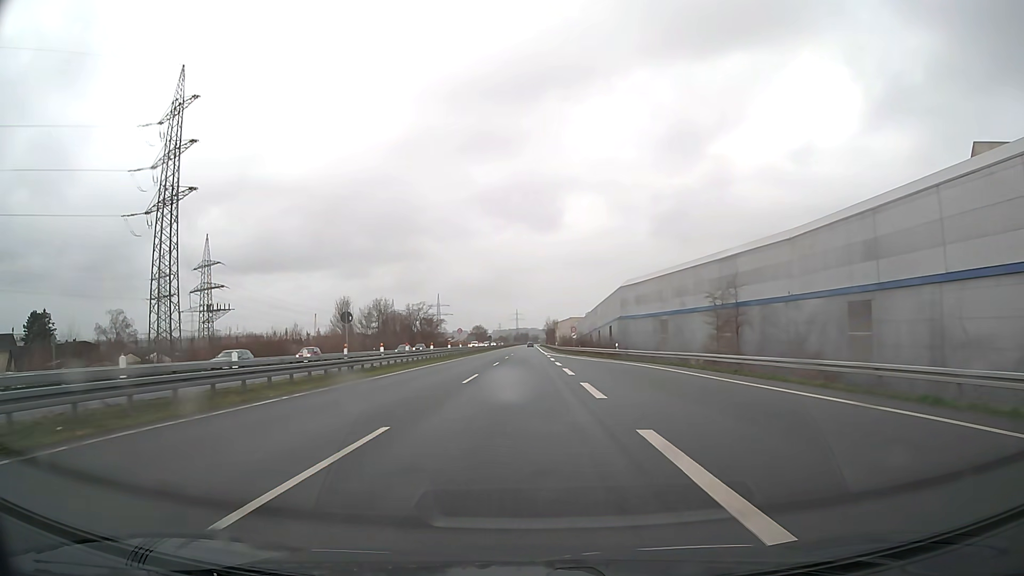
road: trunk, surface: asphalt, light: Day
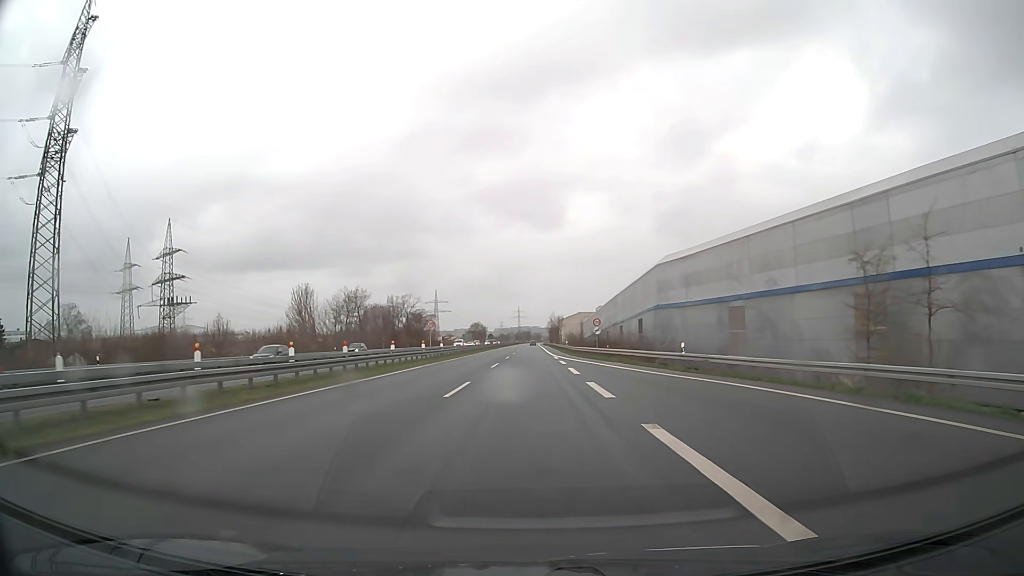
(0.0, +24.3) m; 0°
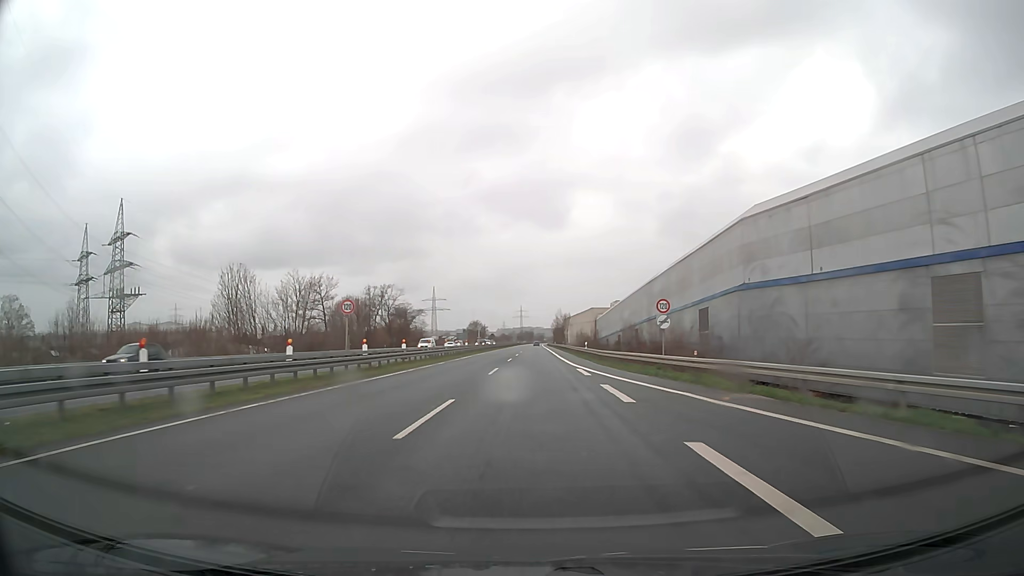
(0.0, +25.4) m; 0°
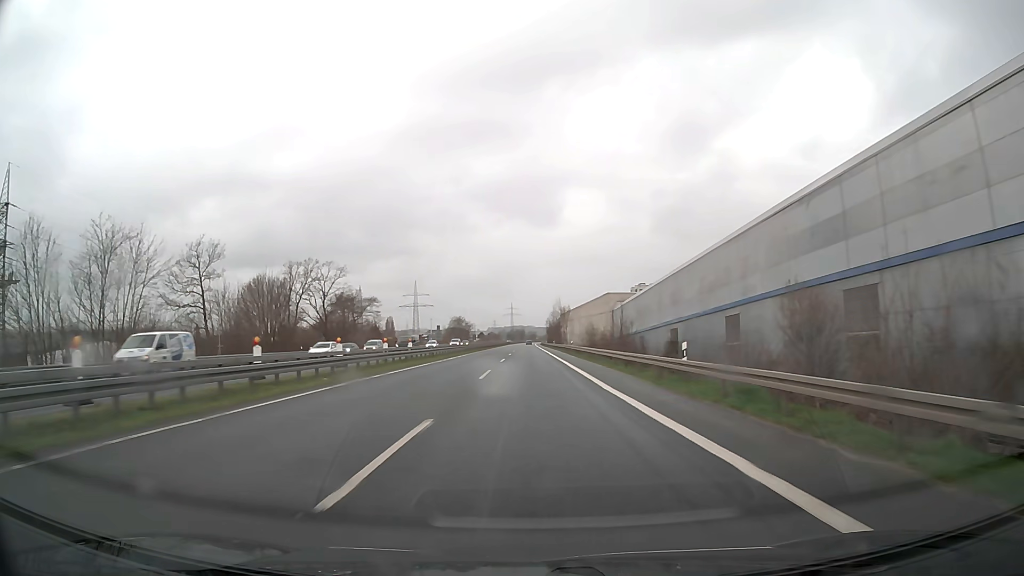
(+0.1, +40.1) m; +1°
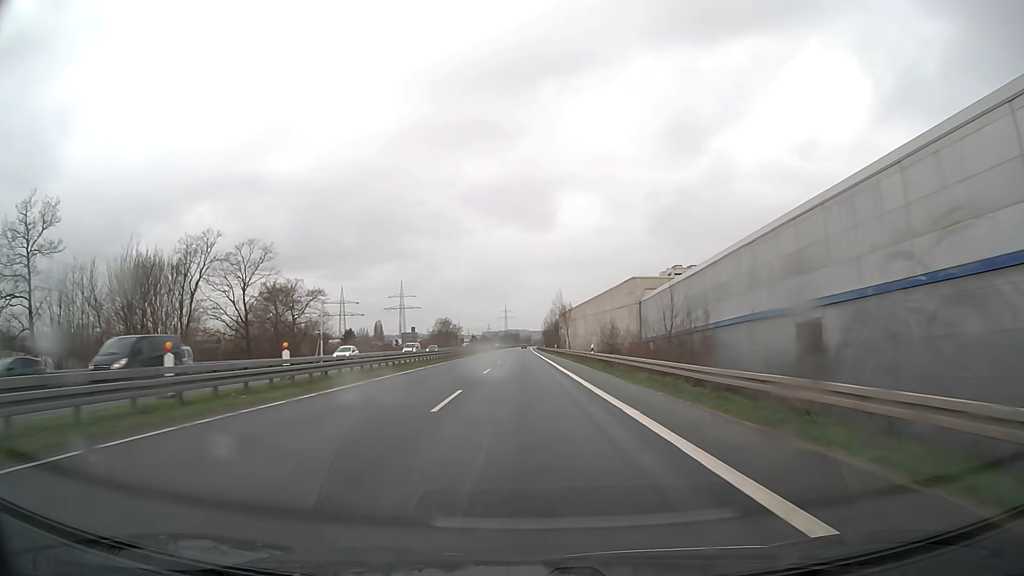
(0.0, +28.0) m; 0°
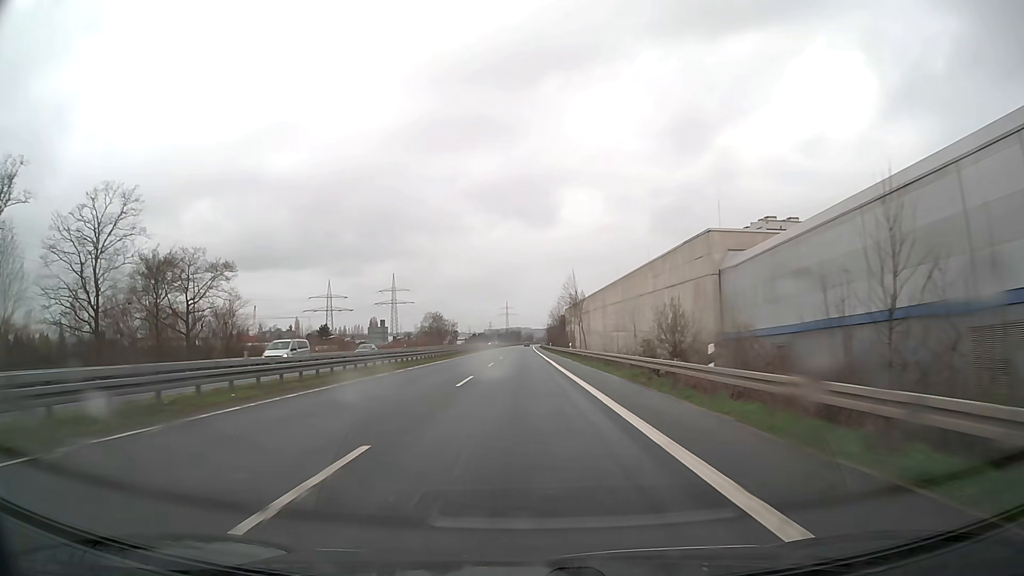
(0.0, +29.0) m; 0°
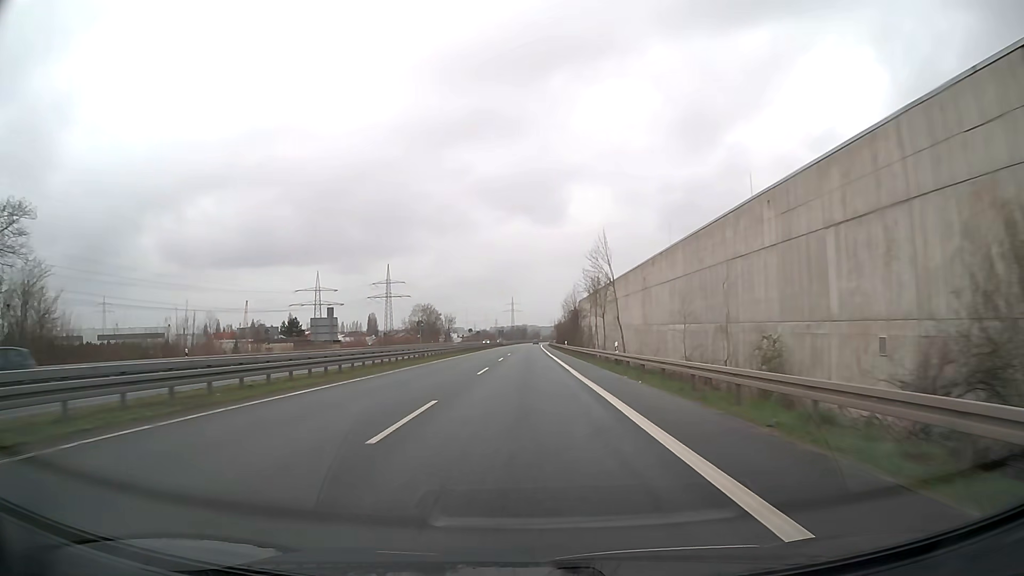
(-0.1, +30.0) m; -1°
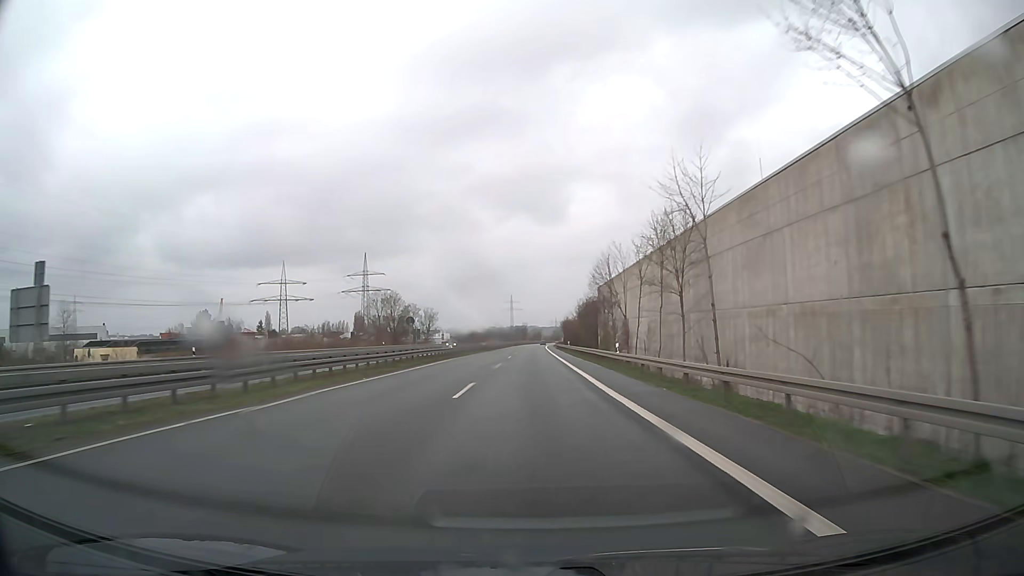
(-0.1, +46.8) m; 0°
(0, +10) (0, +20) (0, +30) (0, +40) (0, +50) (0, +60) (0, +70) (0, +80) (0, +90) (+1, +100) m
